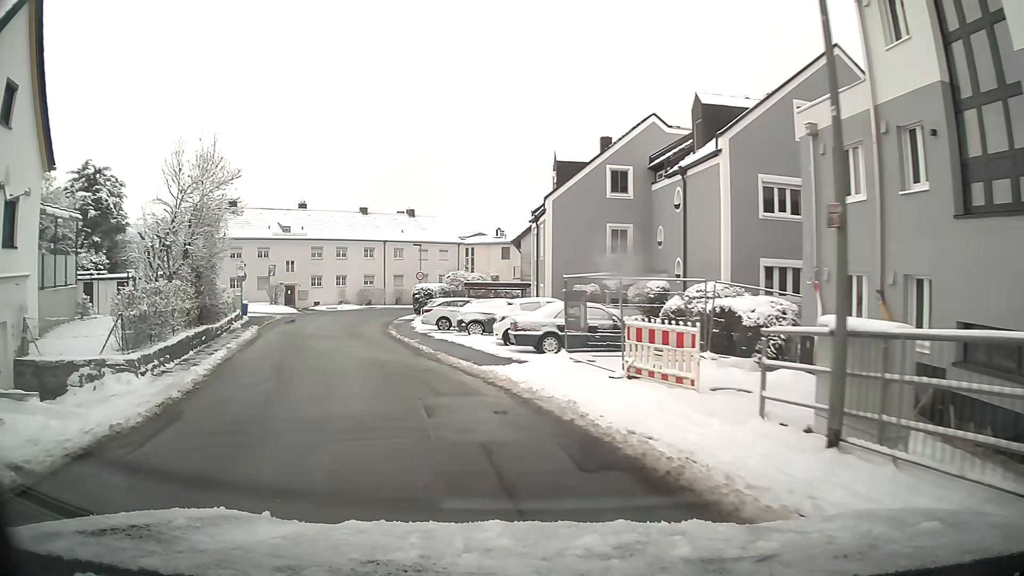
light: Day
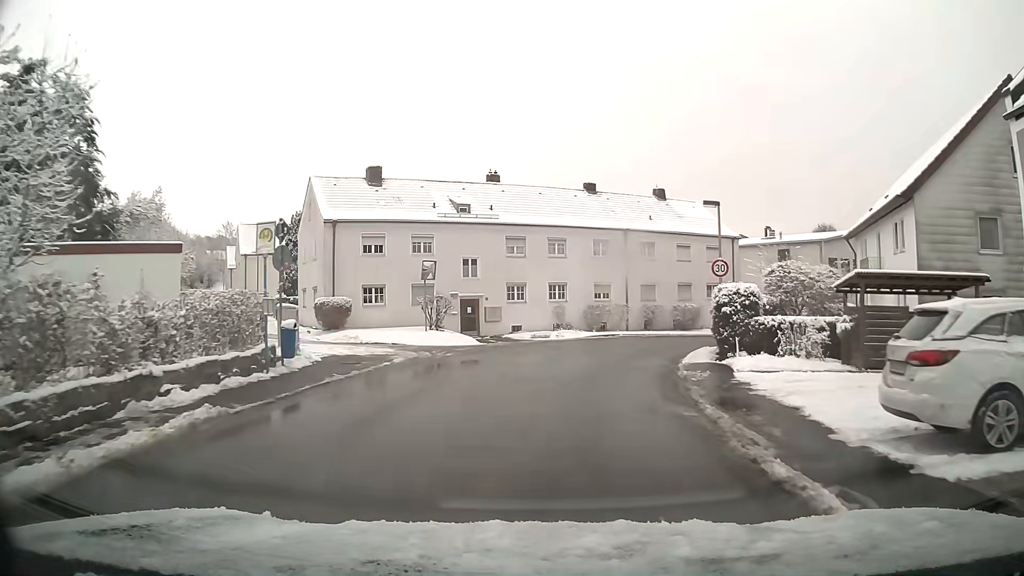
(-5.2, +24.3) m; -15°
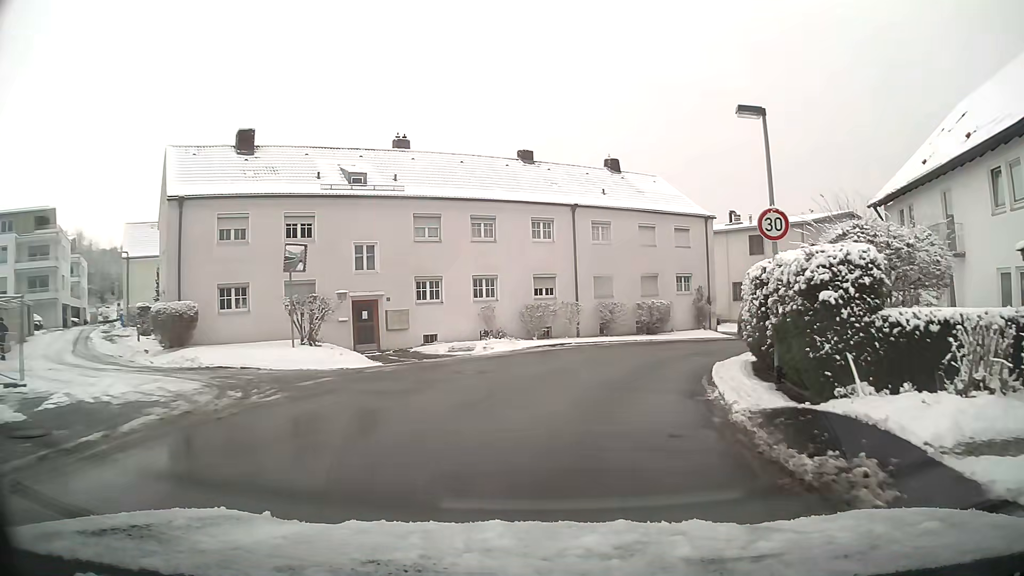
(+0.5, +10.2) m; +6°
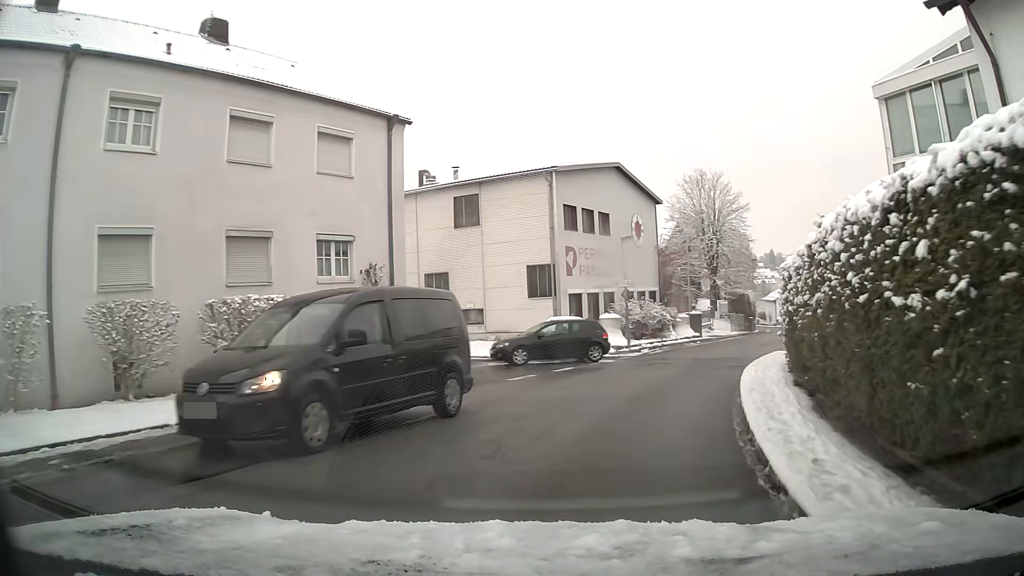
(+4.6, +21.1) m; +28°
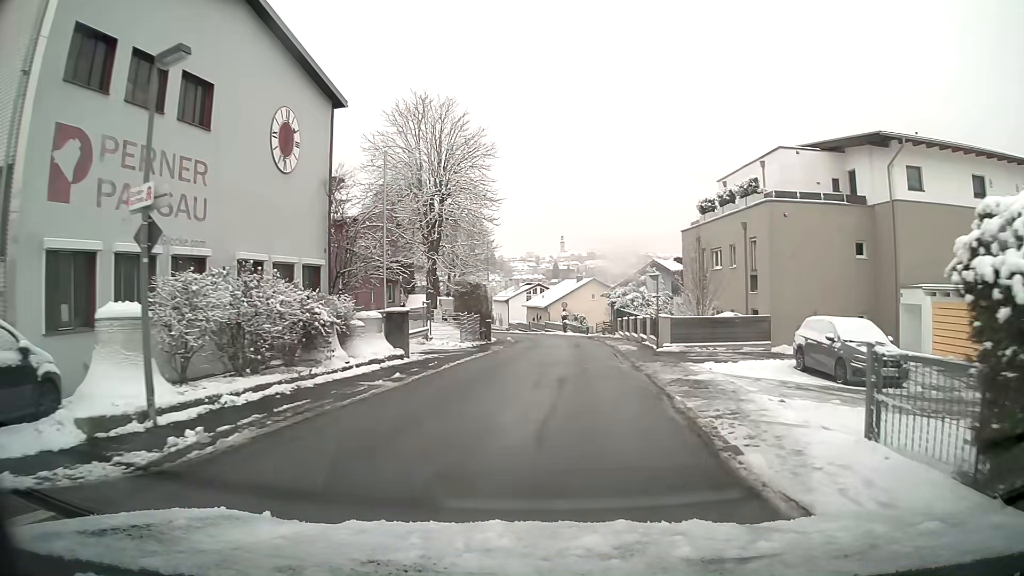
(+4.6, +21.1) m; +22°
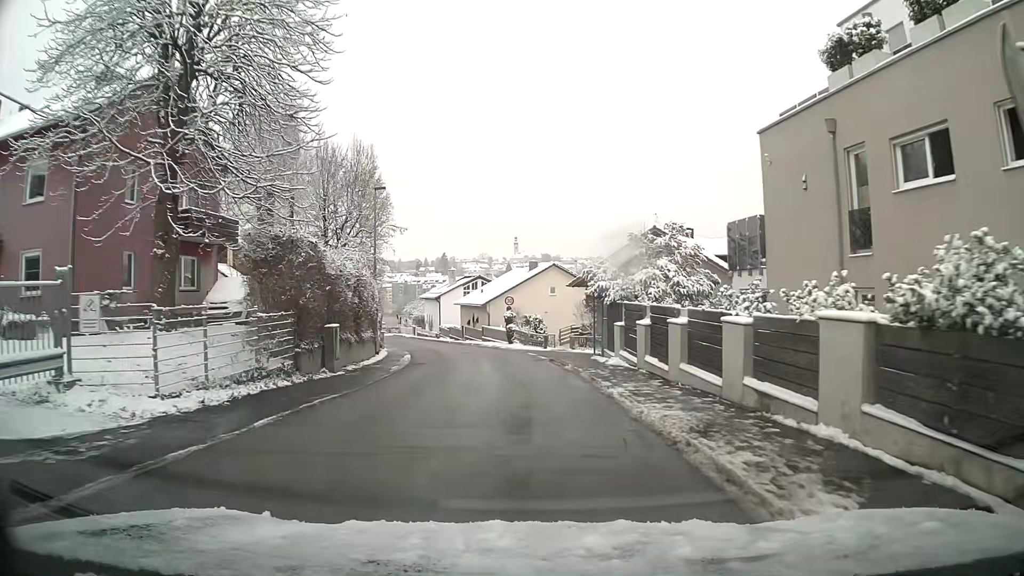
(+1.2, +23.9) m; +3°
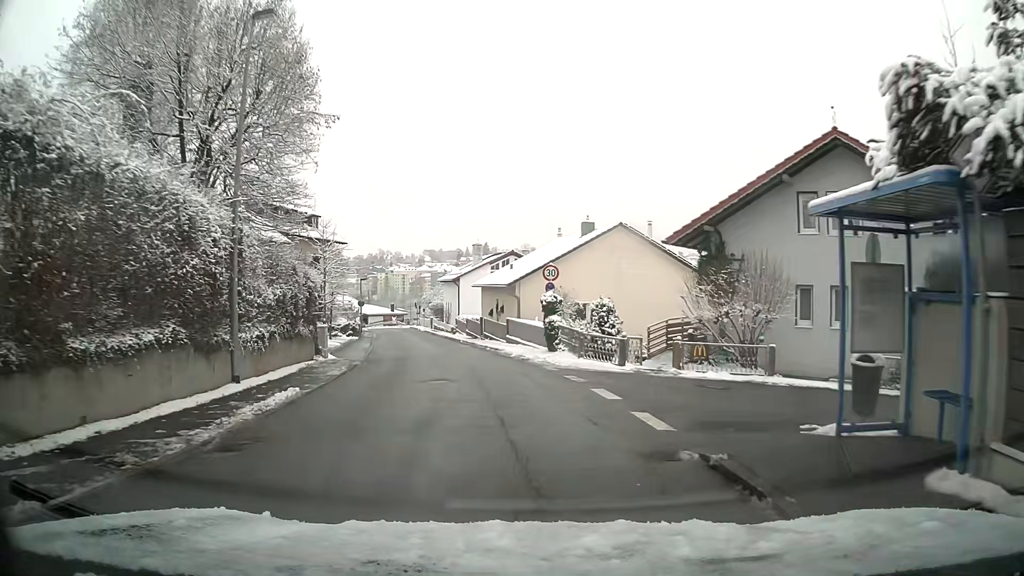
(-0.5, +19.1) m; -4°
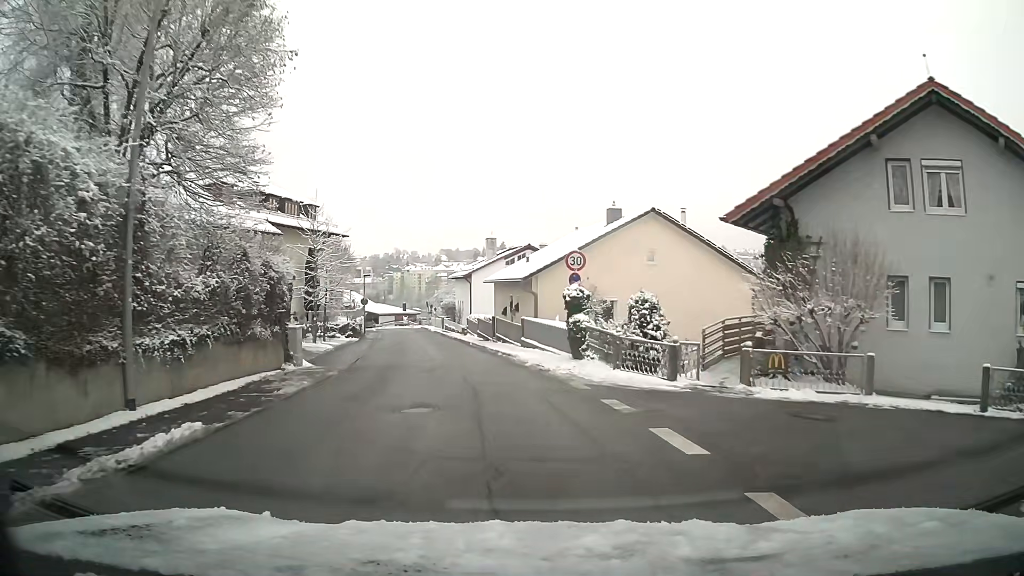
(-0.1, +4.6) m; -2°
